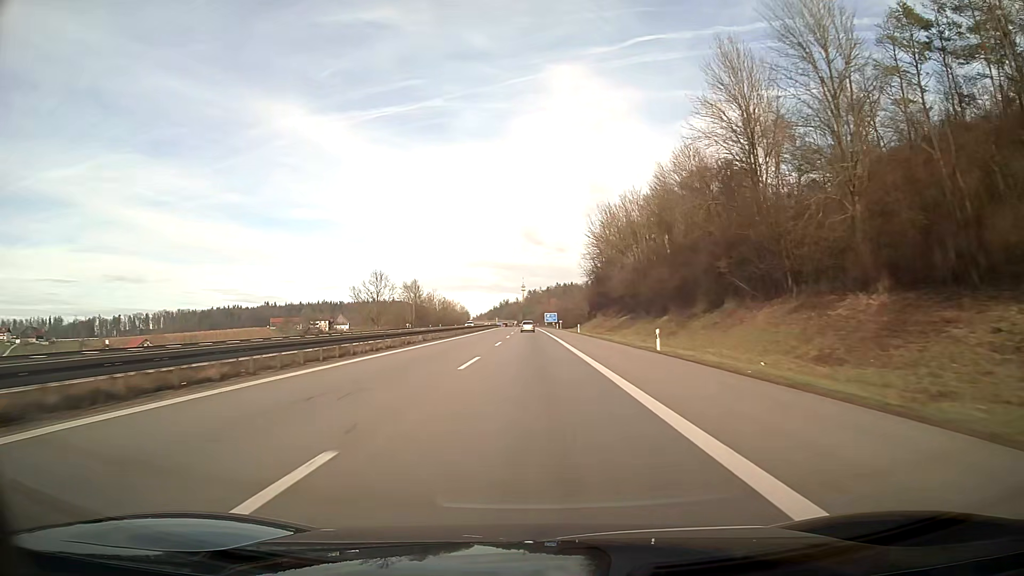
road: motorway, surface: asphalt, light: Day
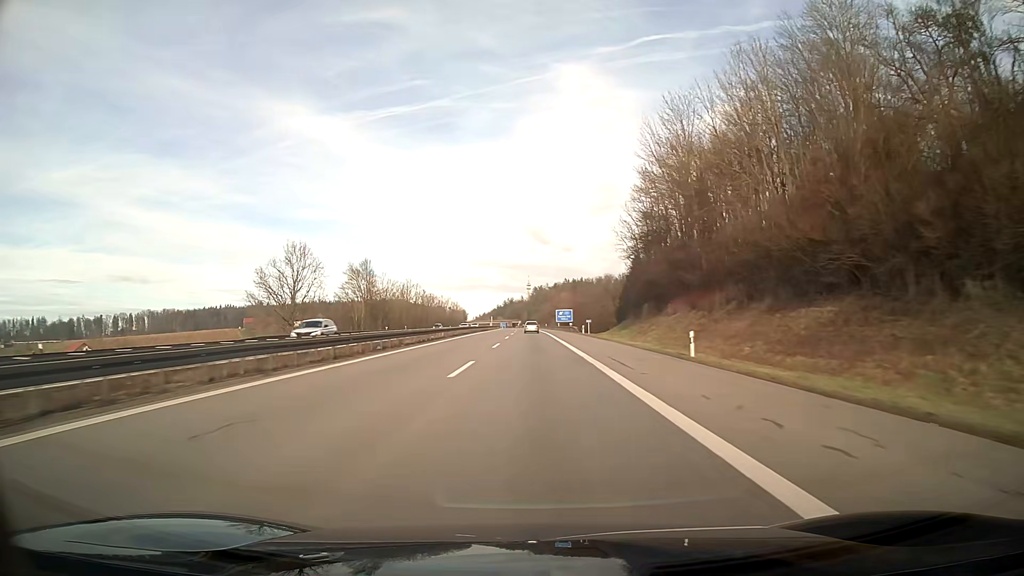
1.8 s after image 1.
(-0.2, +57.1) m; 0°
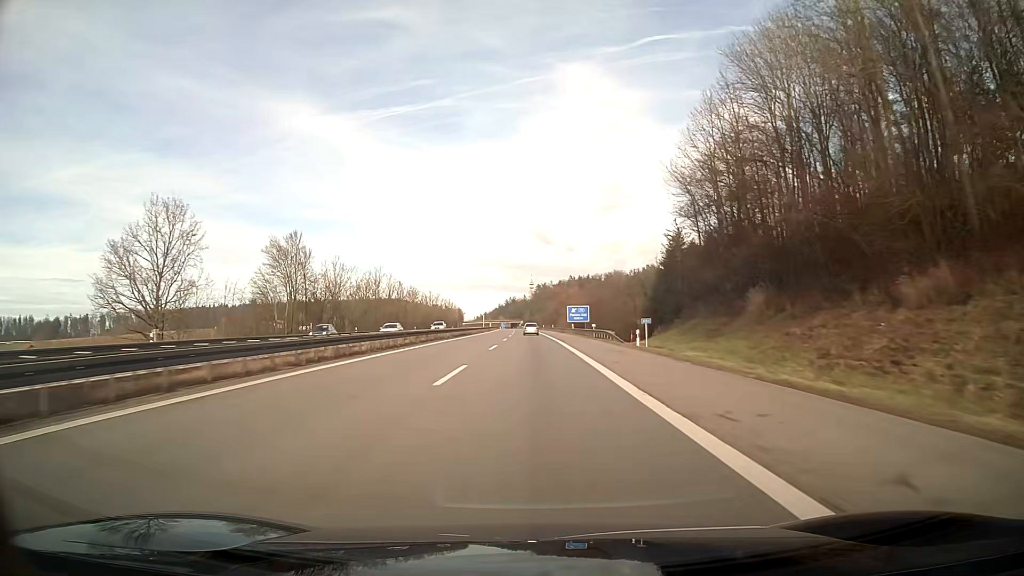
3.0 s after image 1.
(-0.1, +38.1) m; 0°
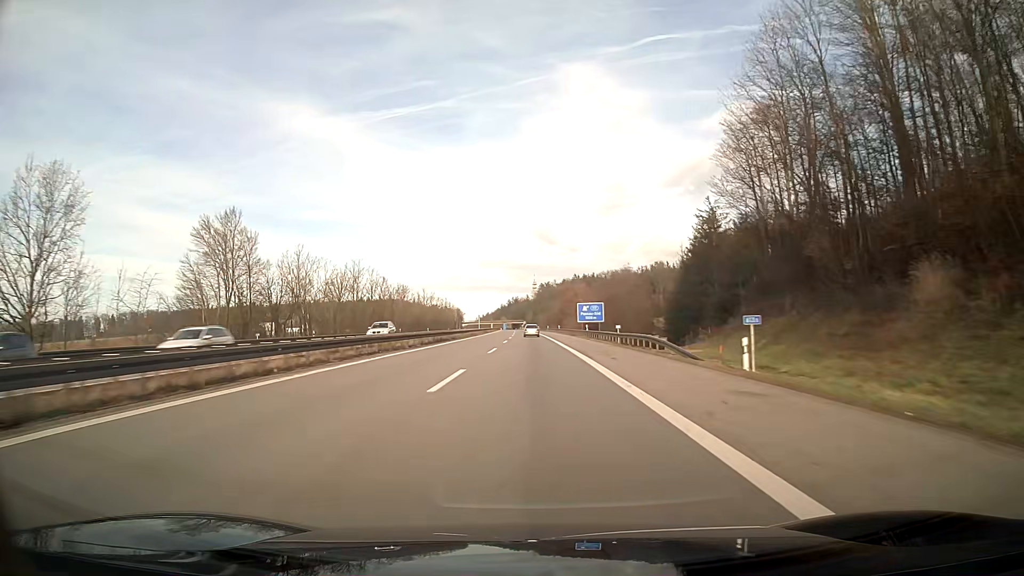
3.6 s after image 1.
(0.0, +19.0) m; 0°
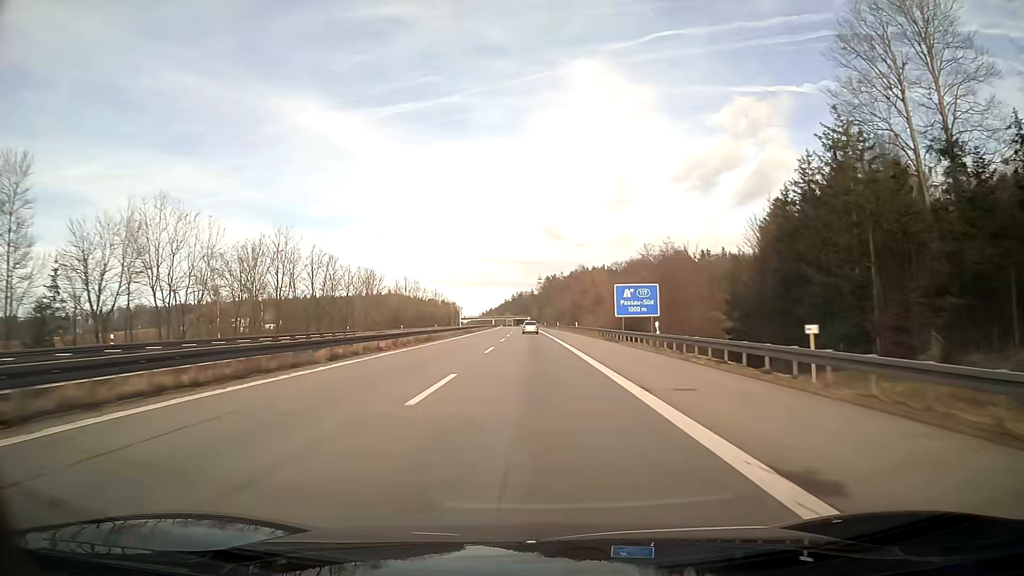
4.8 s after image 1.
(-0.1, +38.1) m; 0°
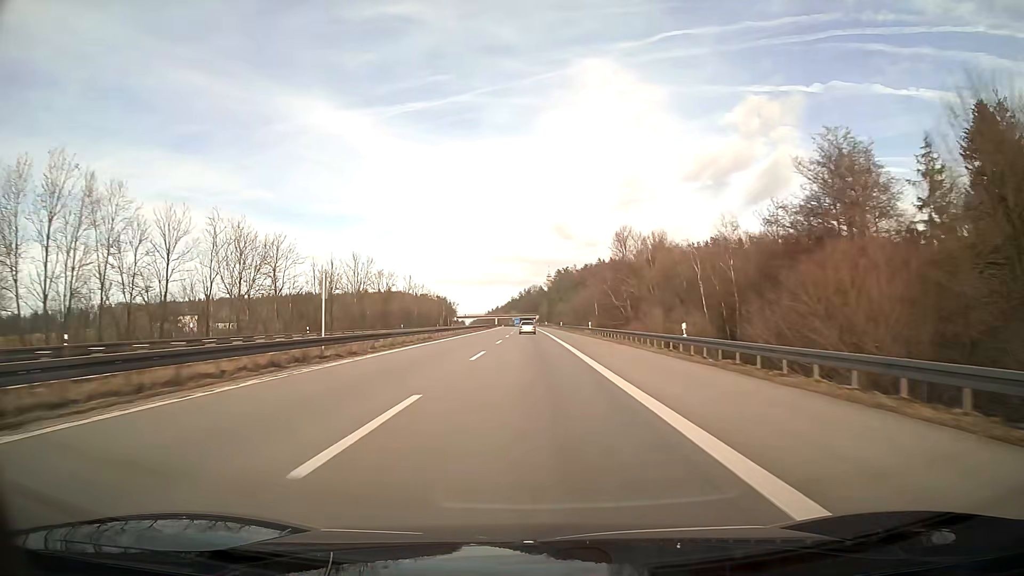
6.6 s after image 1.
(-0.4, +57.2) m; -1°
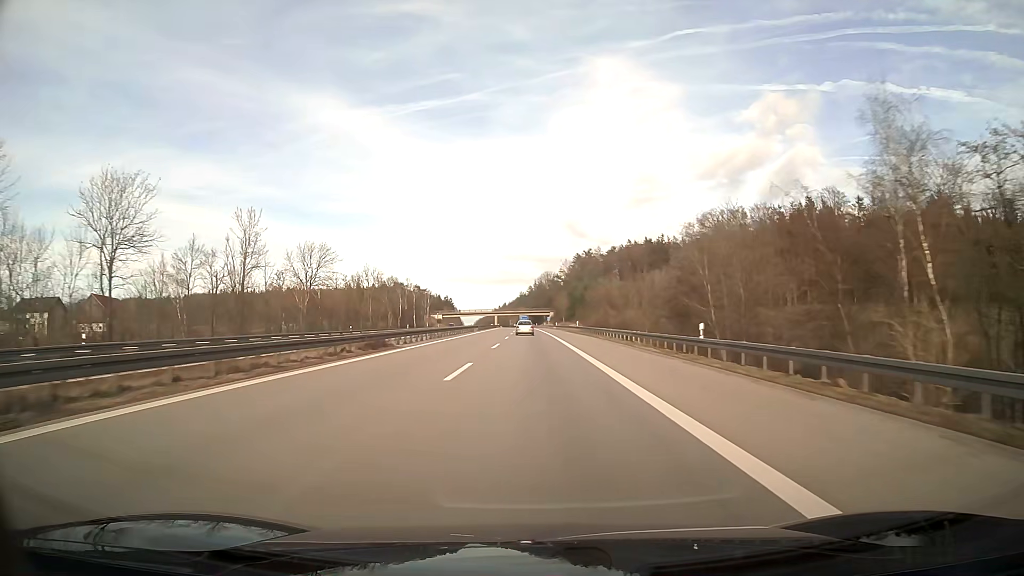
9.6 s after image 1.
(-0.8, +95.0) m; -1°
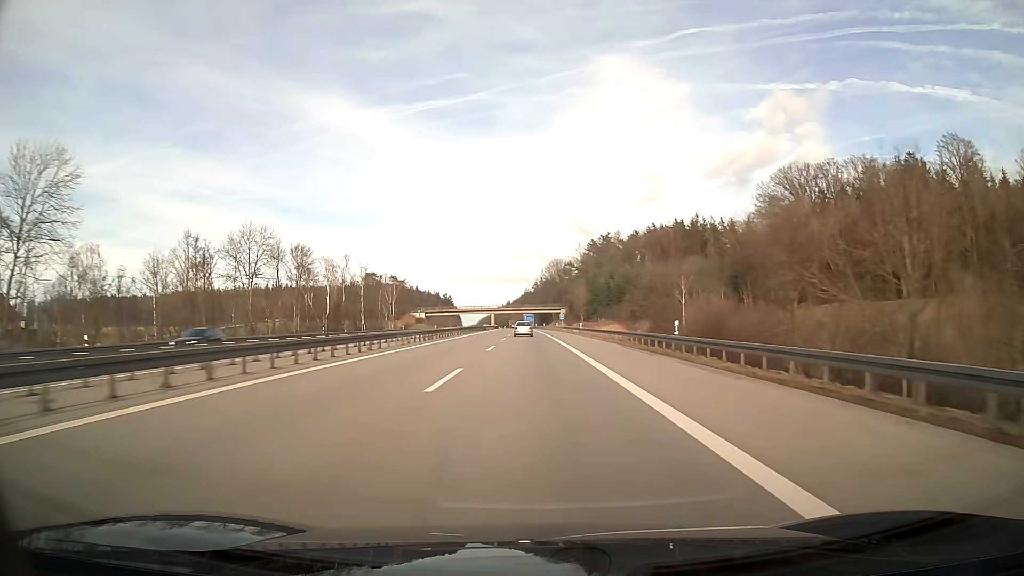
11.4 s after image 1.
(-0.2, +56.4) m; 0°
